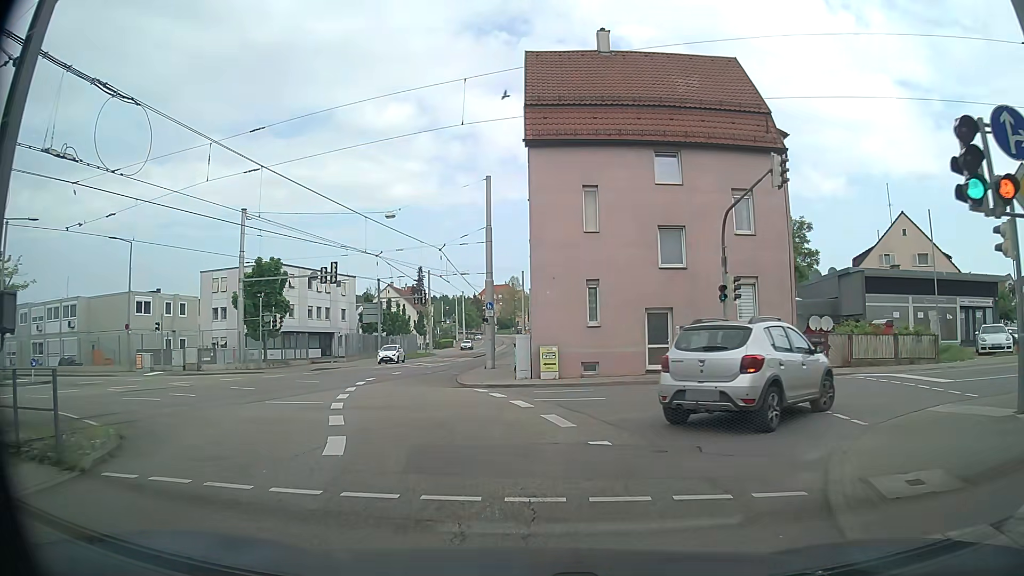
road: tertiary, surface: asphalt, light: Day
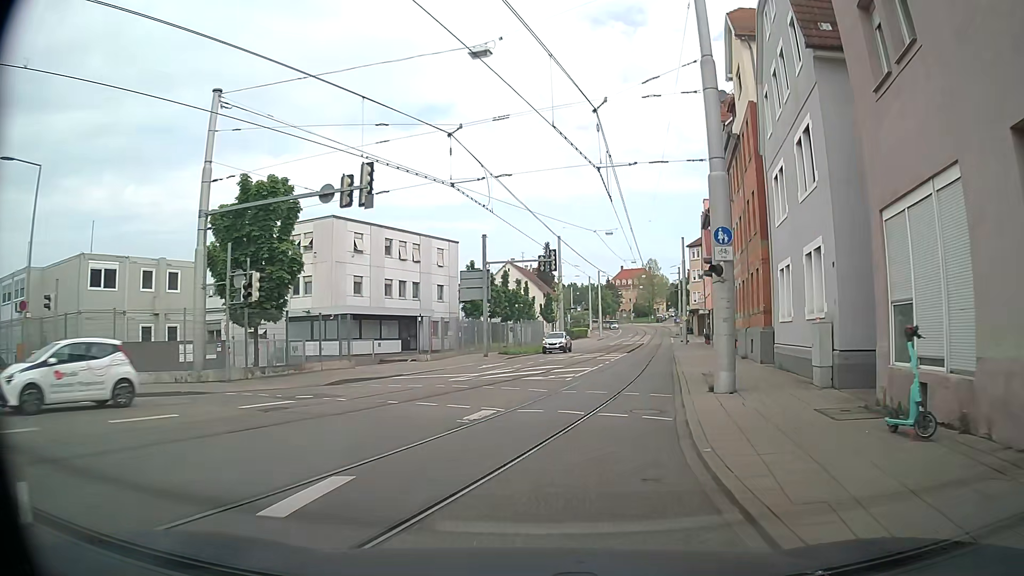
(-3.5, +21.6) m; -10°
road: secondary
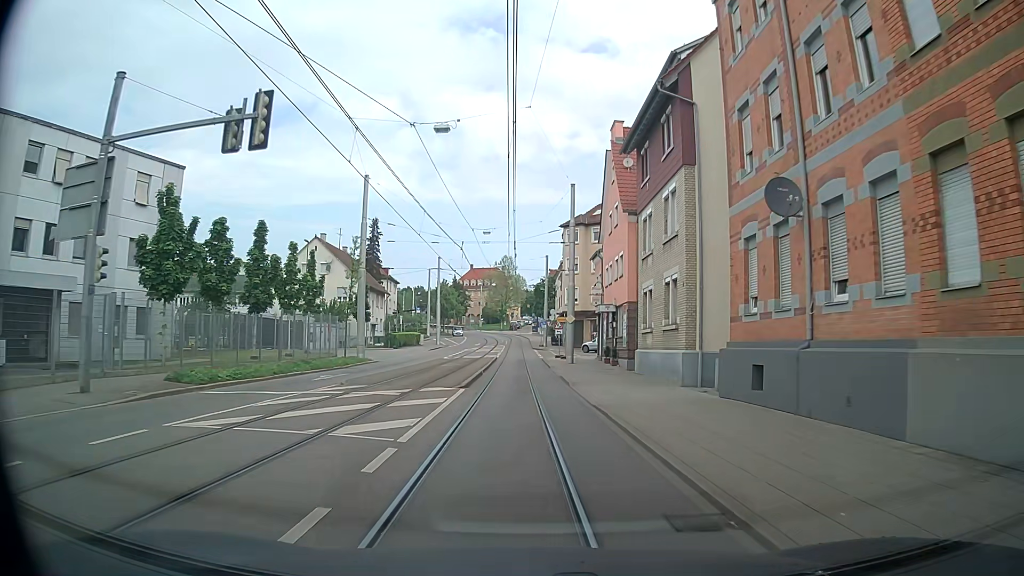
(+2.9, +27.2) m; +12°
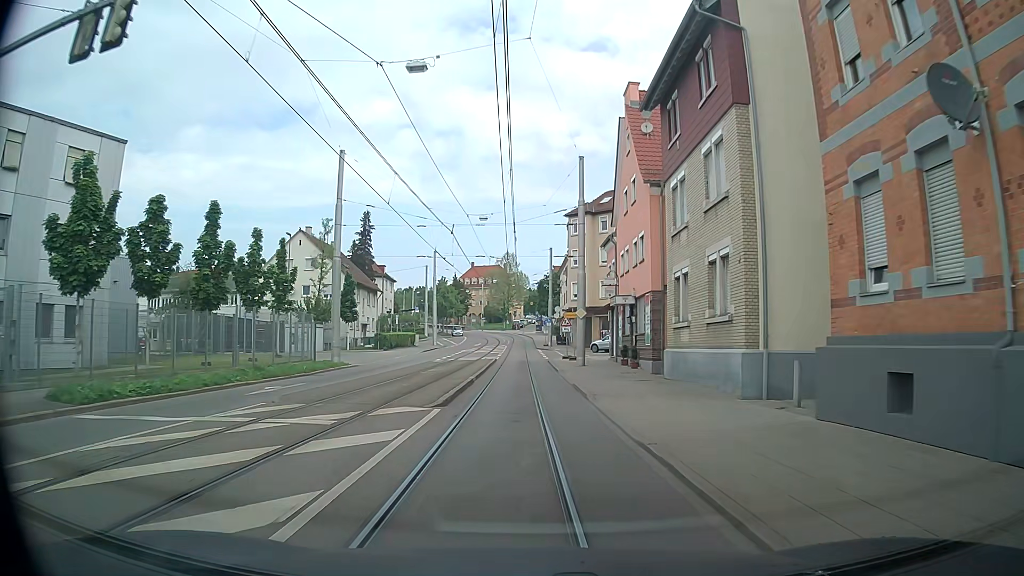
(-0.1, +5.8) m; -2°
(0, +10) (0, +20) (+1, +30) (+1, +40) (+1, +50) (+1, +60) (+1, +70) (+1, +80) (+1, +90) (+1, +100) m
